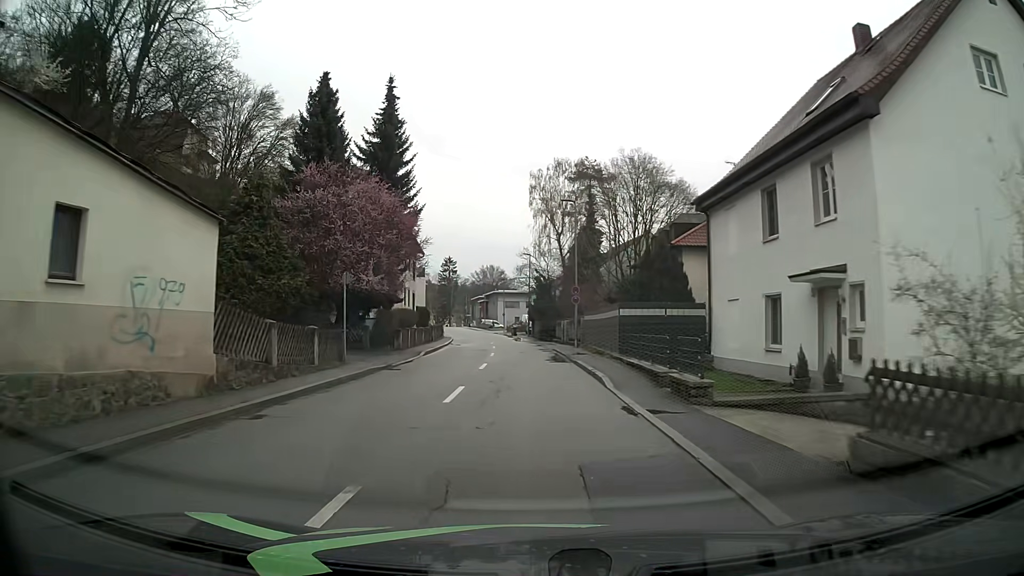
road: tertiary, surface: asphalt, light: Day
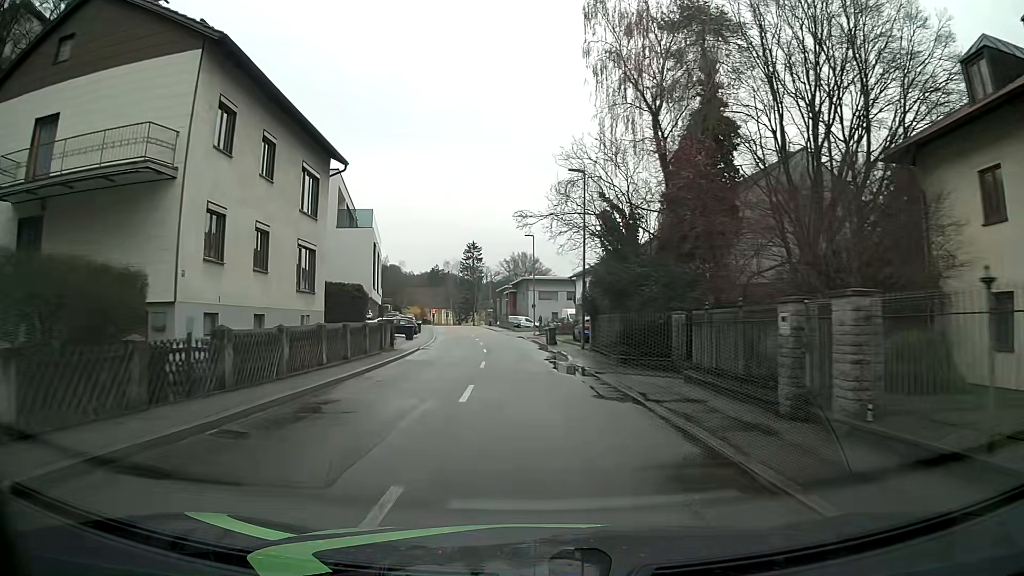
(-1.0, +36.3) m; -3°
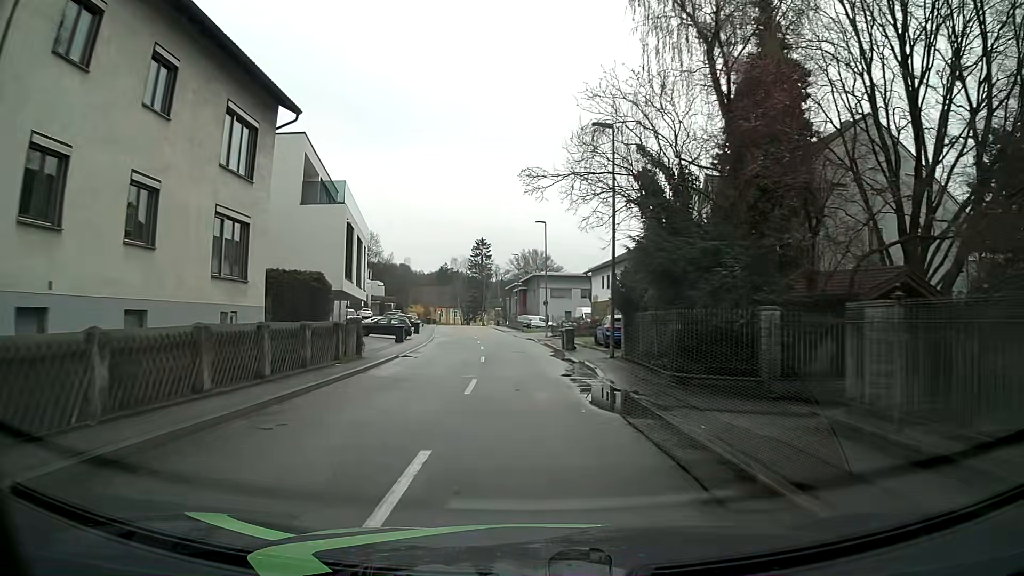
(0.0, +7.4) m; -1°
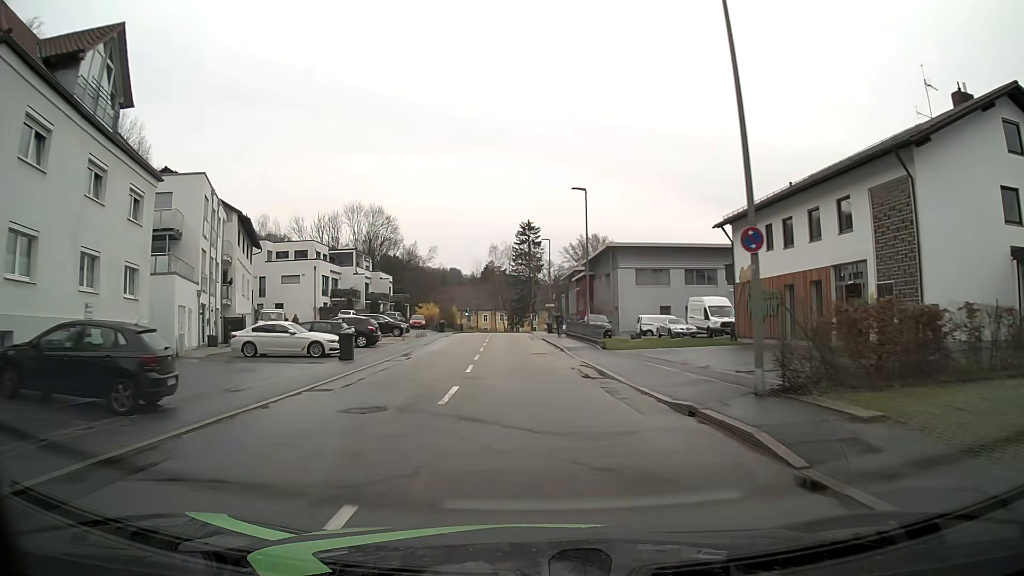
(-1.4, +37.8) m; -3°
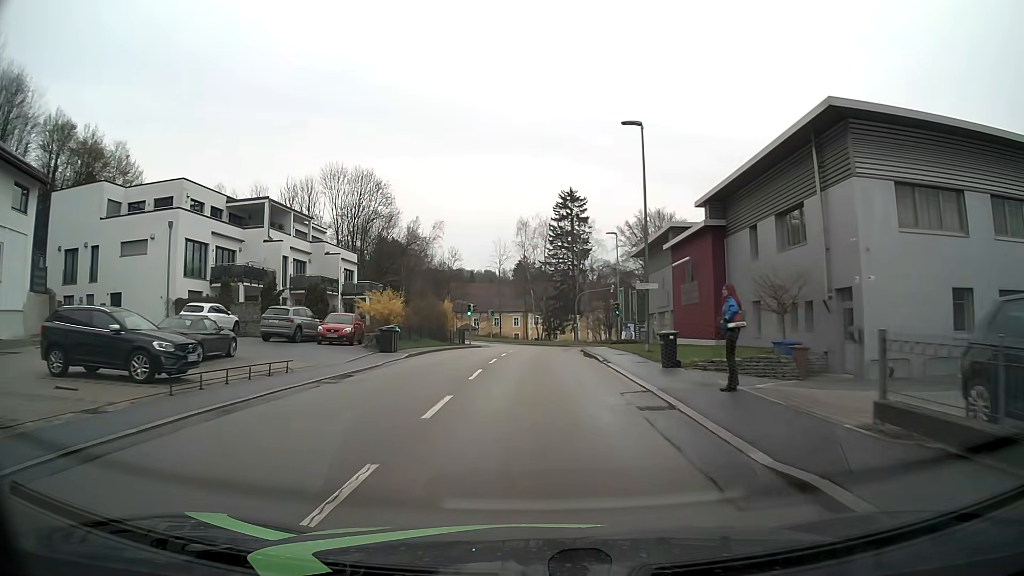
(-1.6, +38.2) m; -4°
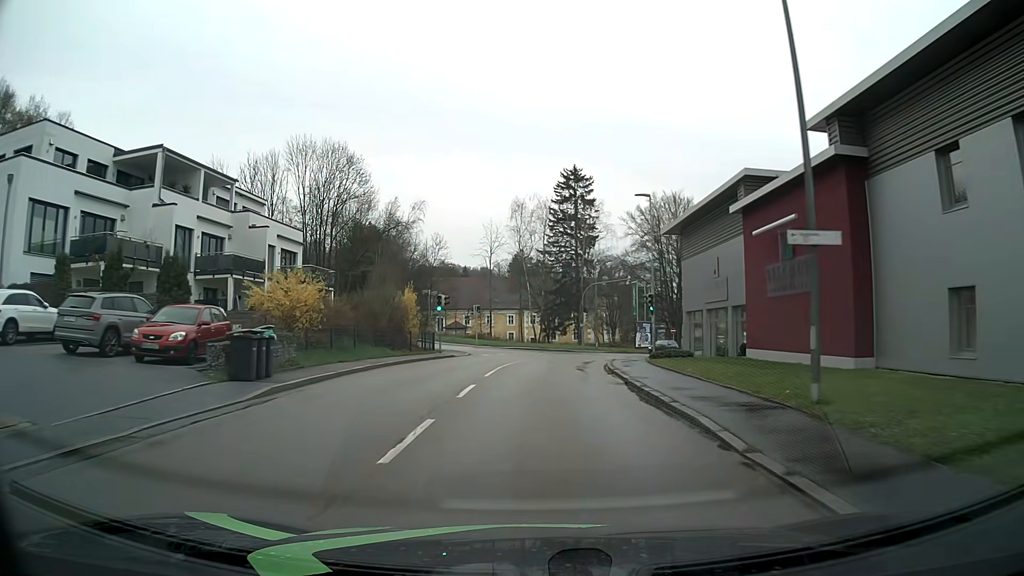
(0.0, +14.8) m; 0°
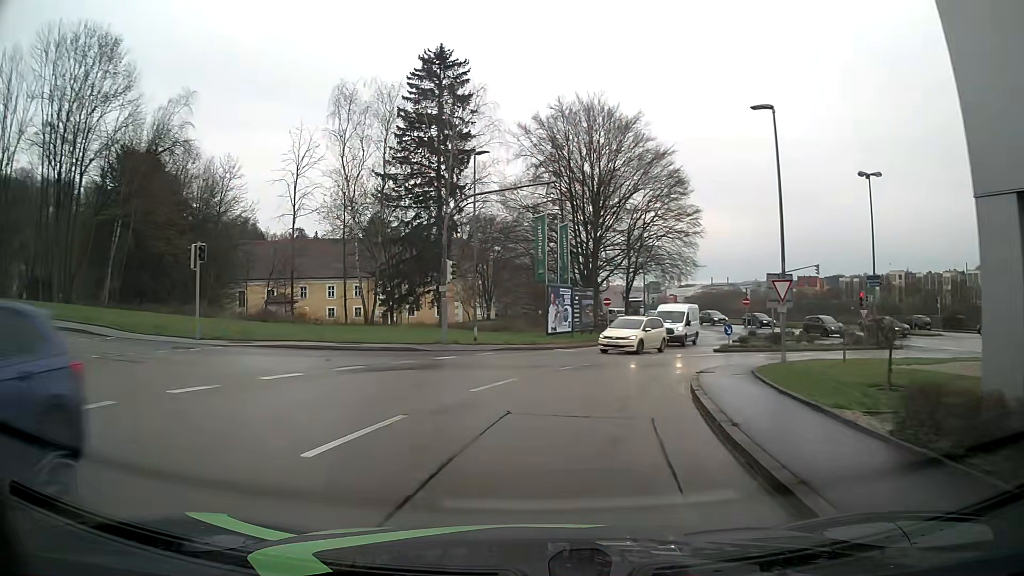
(+2.3, +34.0) m; +11°
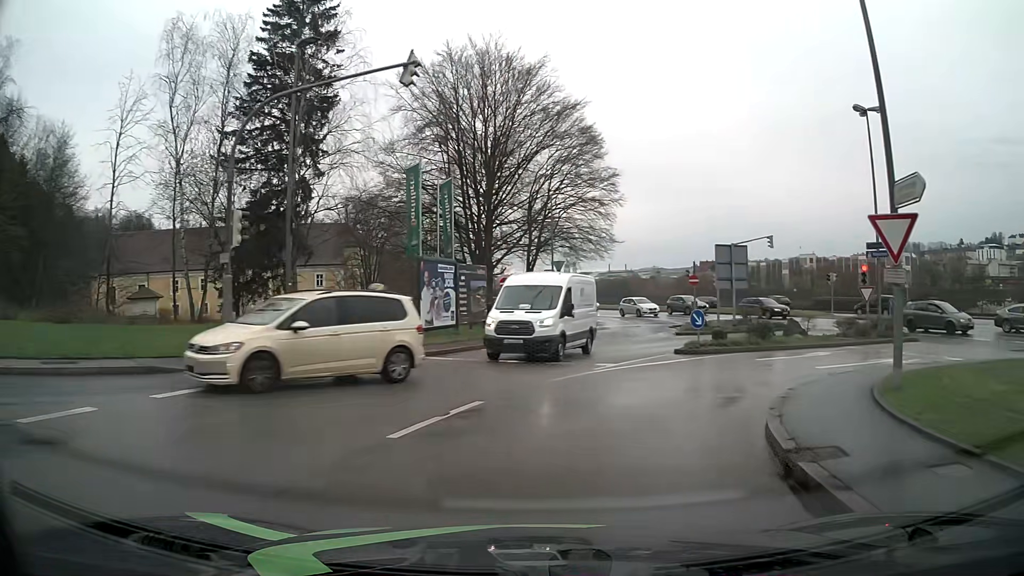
(+0.8, +11.6) m; +9°
